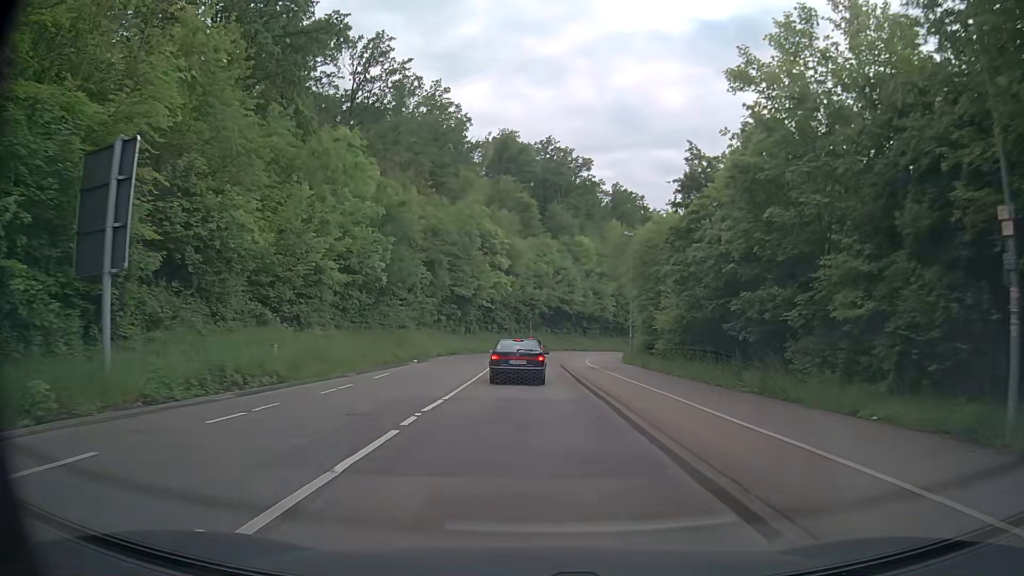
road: secondary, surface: asphalt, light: Day
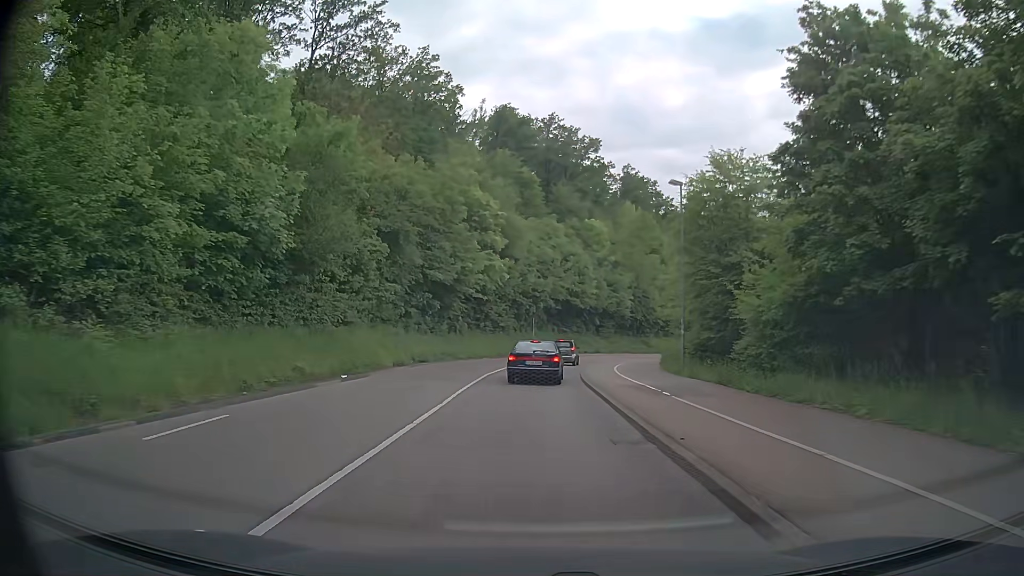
(+0.2, +14.0) m; 0°
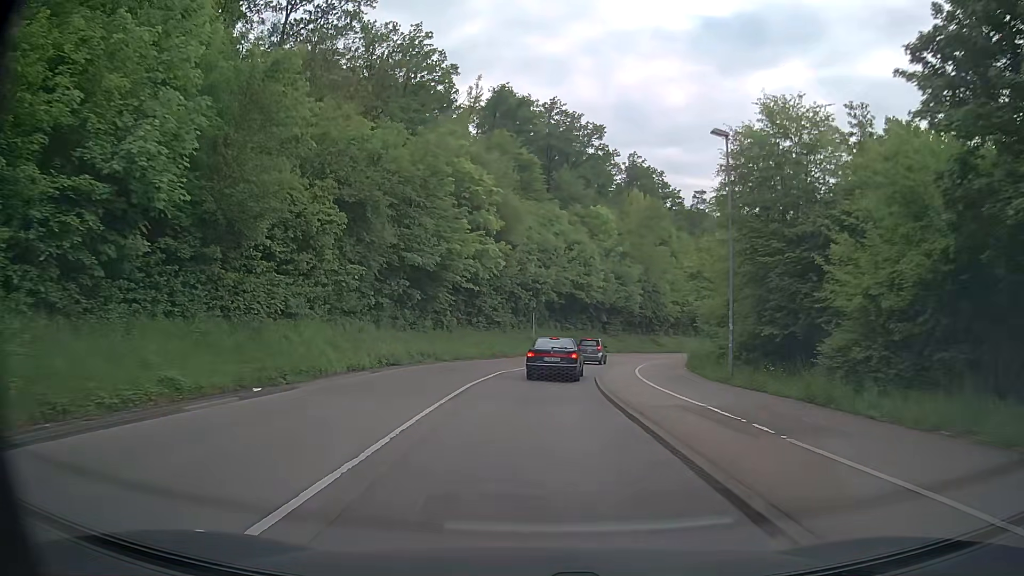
(0.0, +7.1) m; 0°
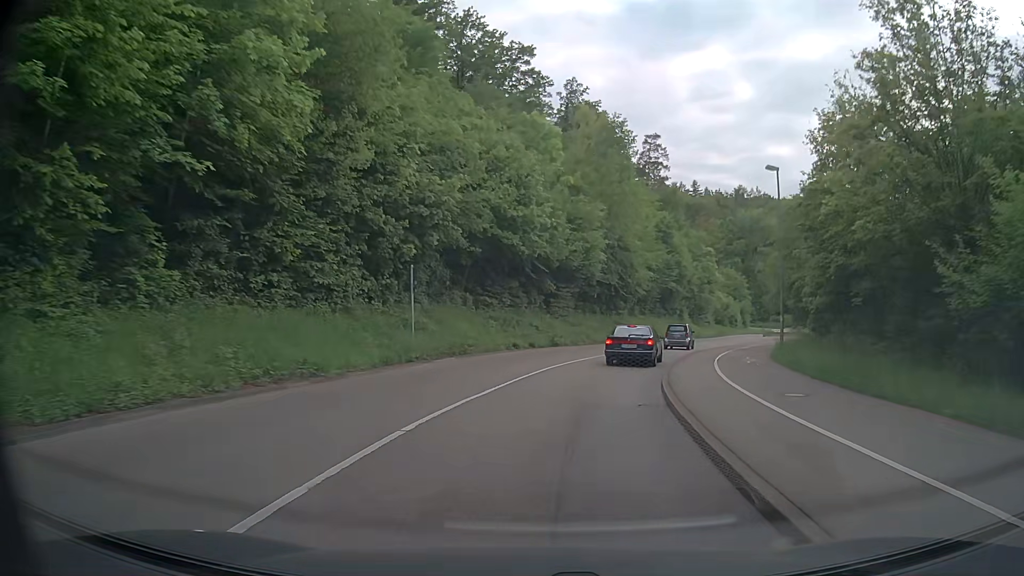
(+1.0, +28.0) m; +7°
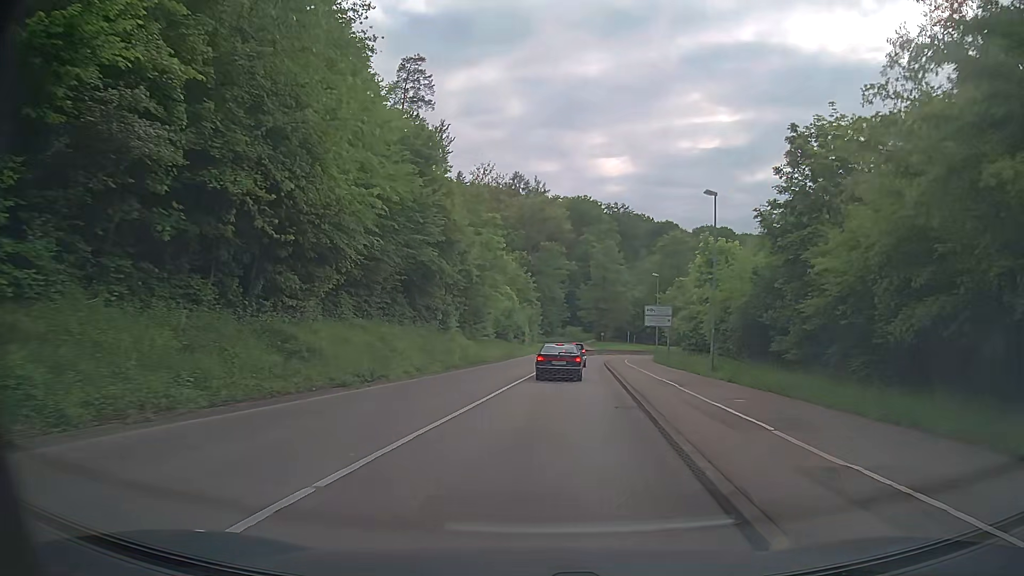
(+6.5, +34.2) m; +21°
(0, +10) (+1, +20) (+2, +30) (+3, +40) (+4, +50) (+5, +60) (+7, +70) (+10, +79) (+14, +88) (+21, +95) m
